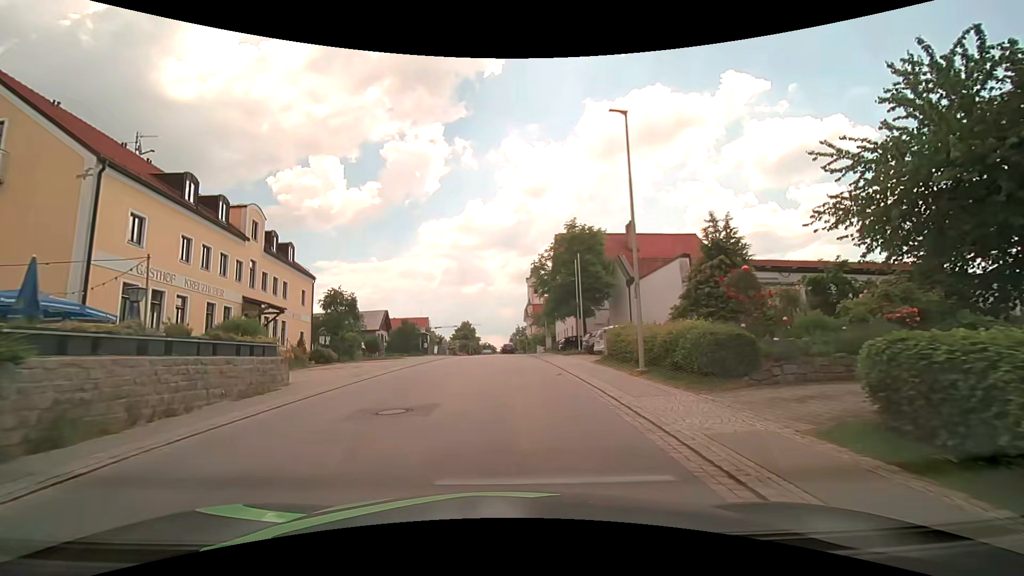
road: secondary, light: Day
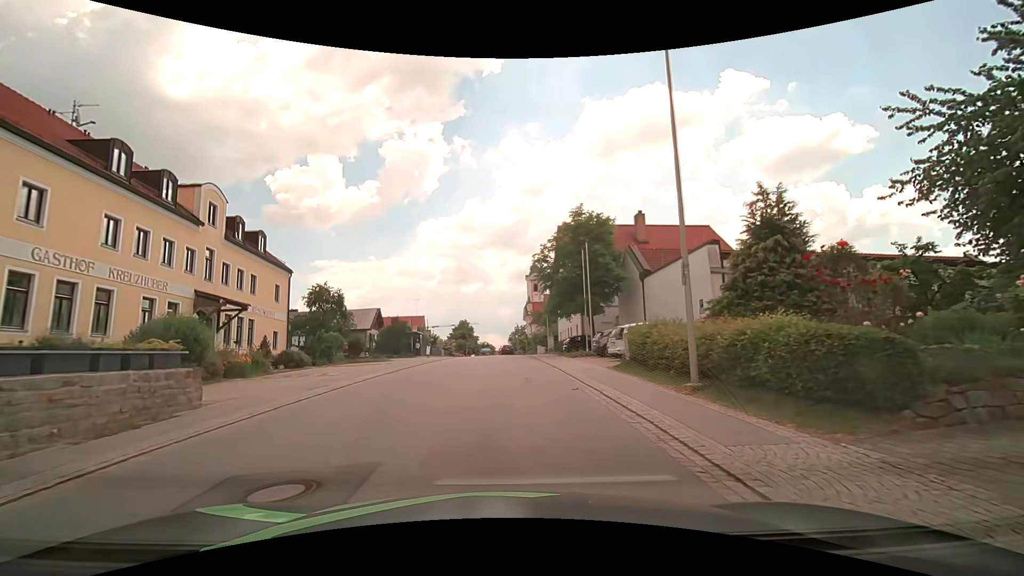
(0.0, +4.3) m; 0°
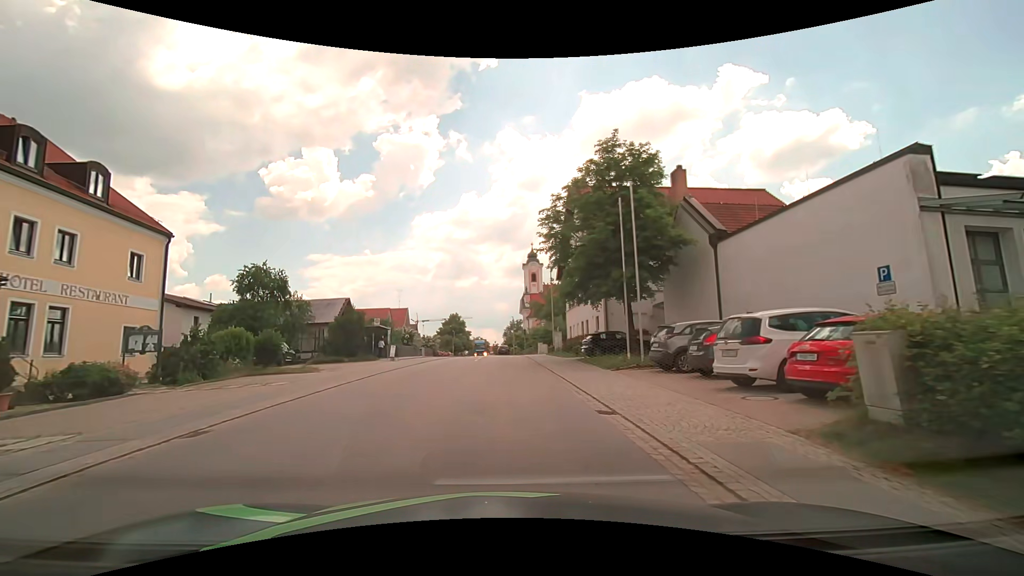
(0.0, +13.0) m; +1°
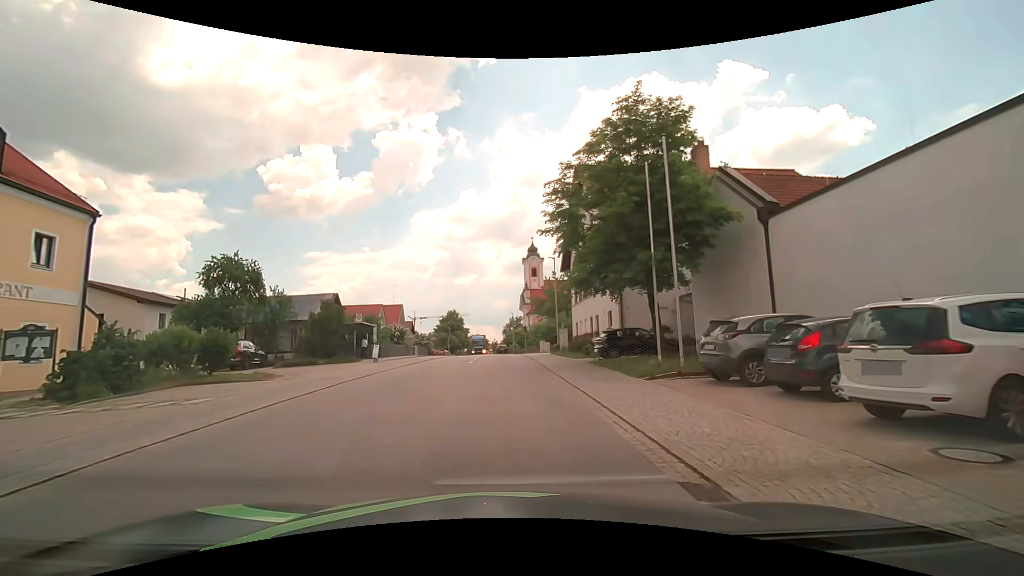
(0.0, +4.4) m; -1°
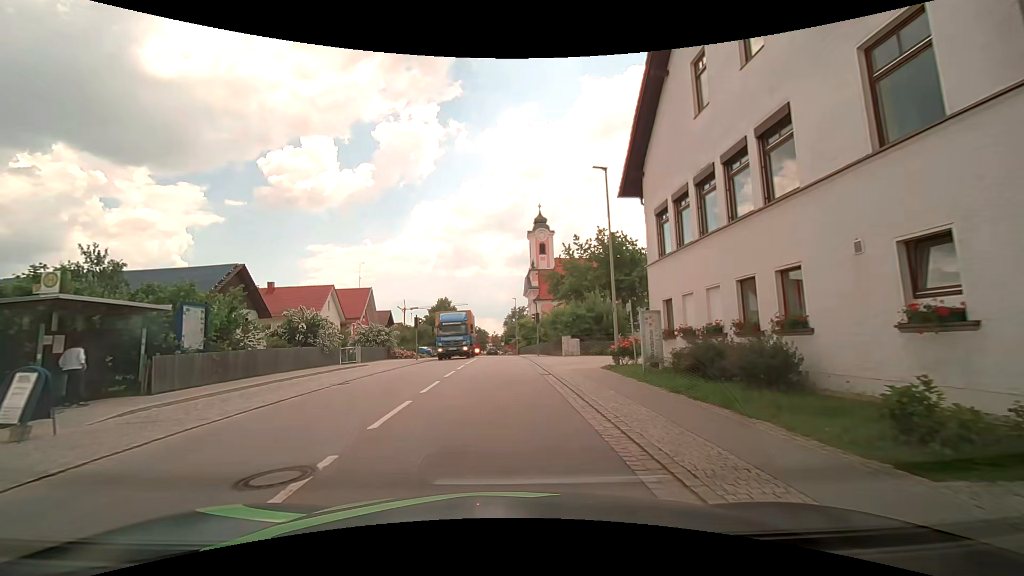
(+0.1, +22.6) m; 0°
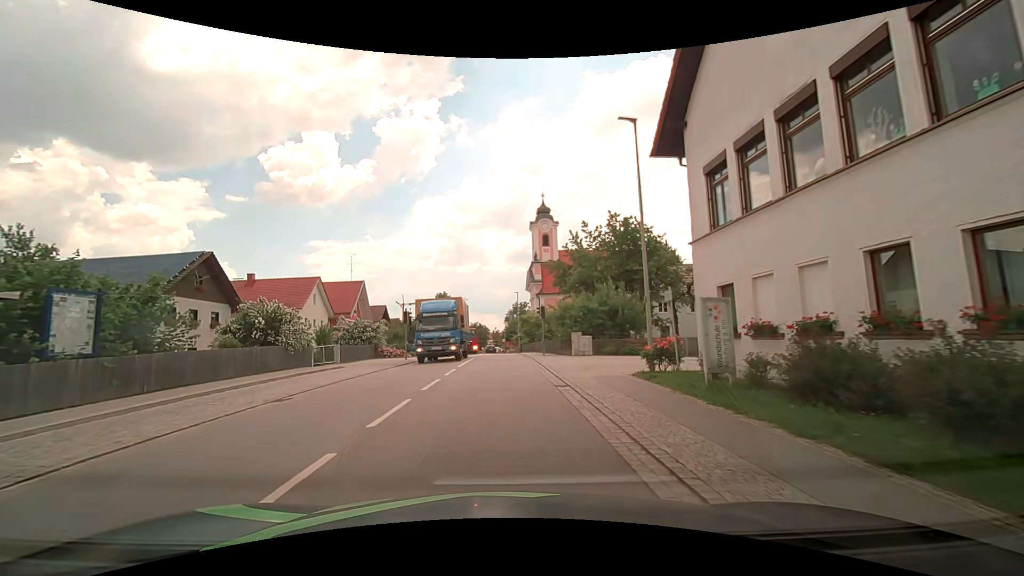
(0.0, +4.6) m; 0°
(0, +10) (0, +20) (0, +30) (-1, +40) (-1, +50) (-1, +60) (-2, +70) (-3, +80) (-3, +90) (-4, +100) m
